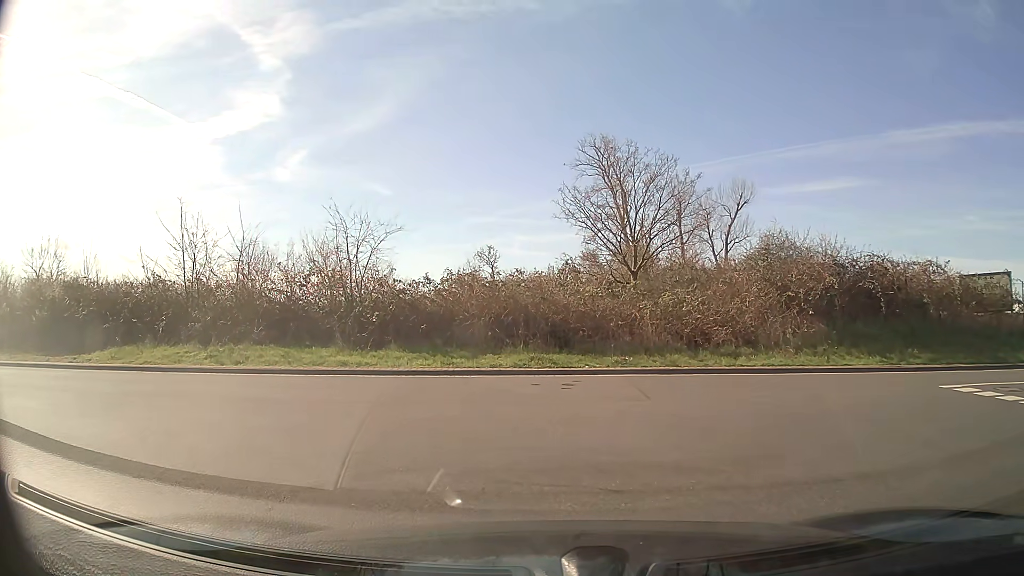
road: unclassified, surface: asphalt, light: Day
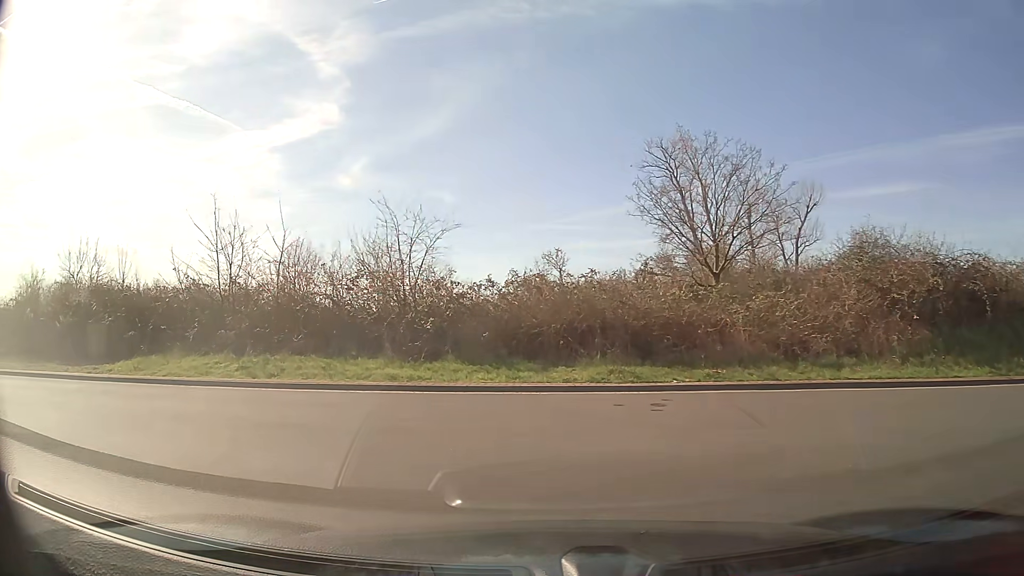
(-0.1, +2.4) m; -6°
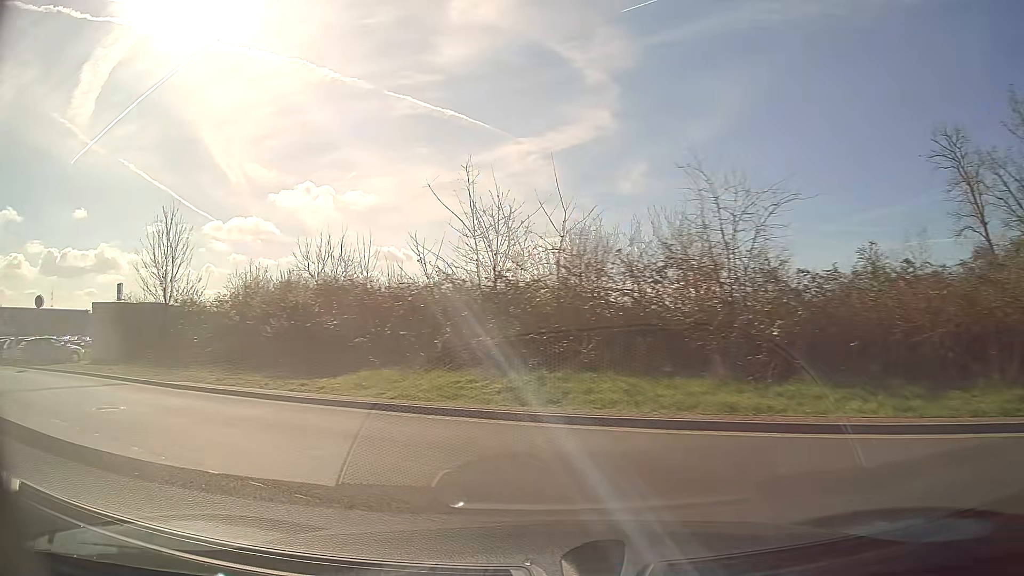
(-1.0, +4.8) m; -24°
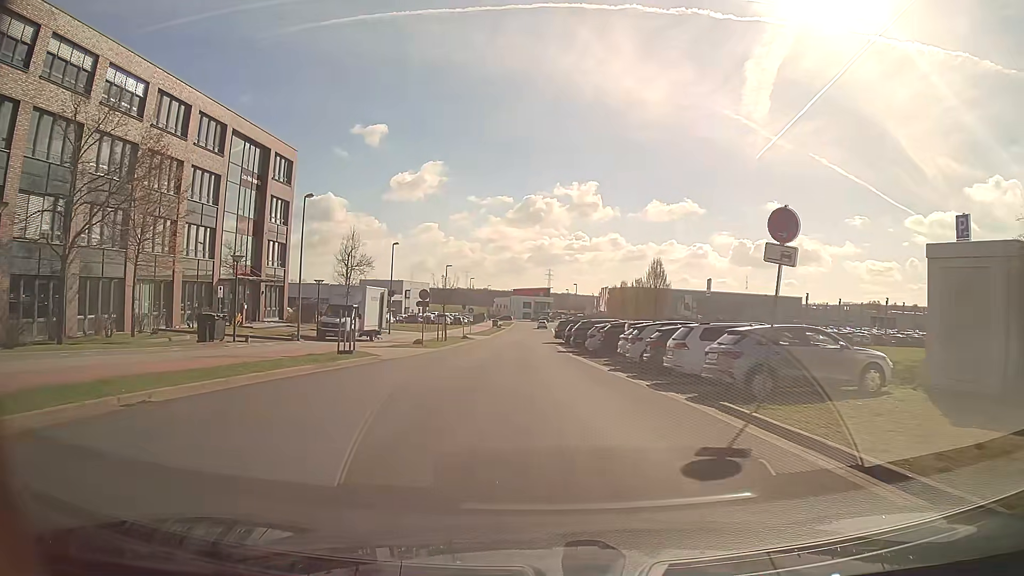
(-15.0, +16.2) m; -62°
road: tertiary
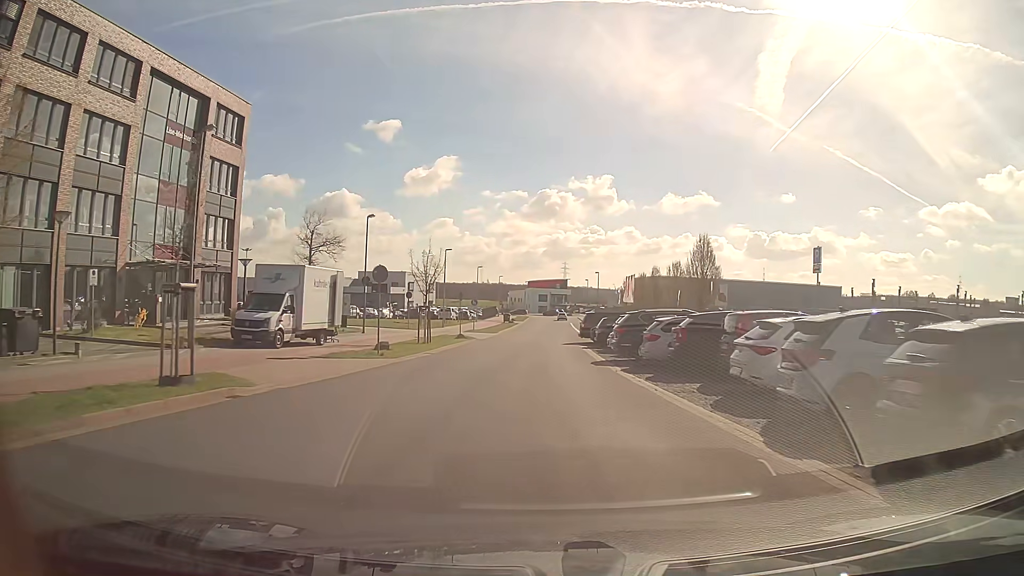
(-0.2, +13.6) m; -1°
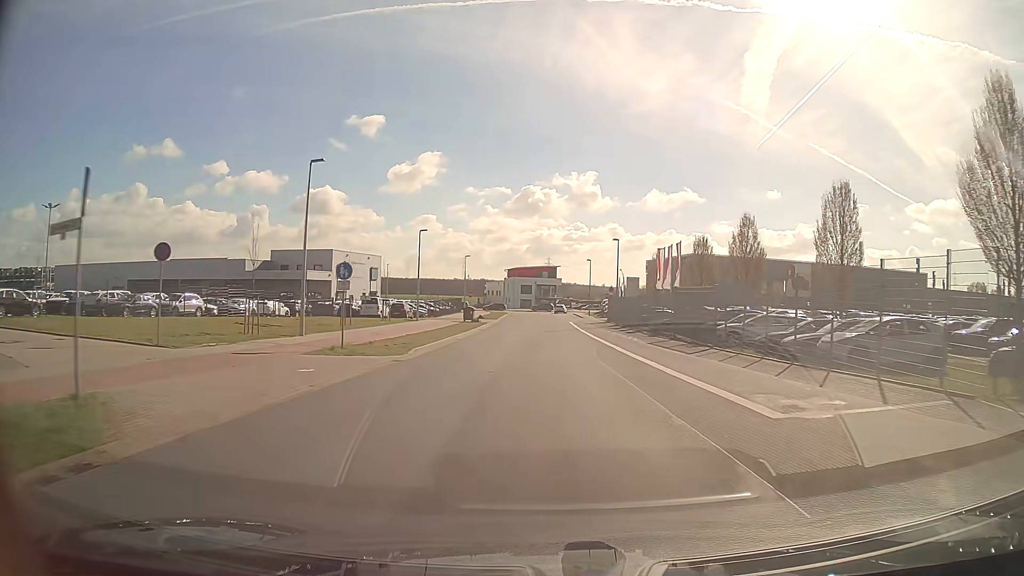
(-0.2, +38.7) m; +1°
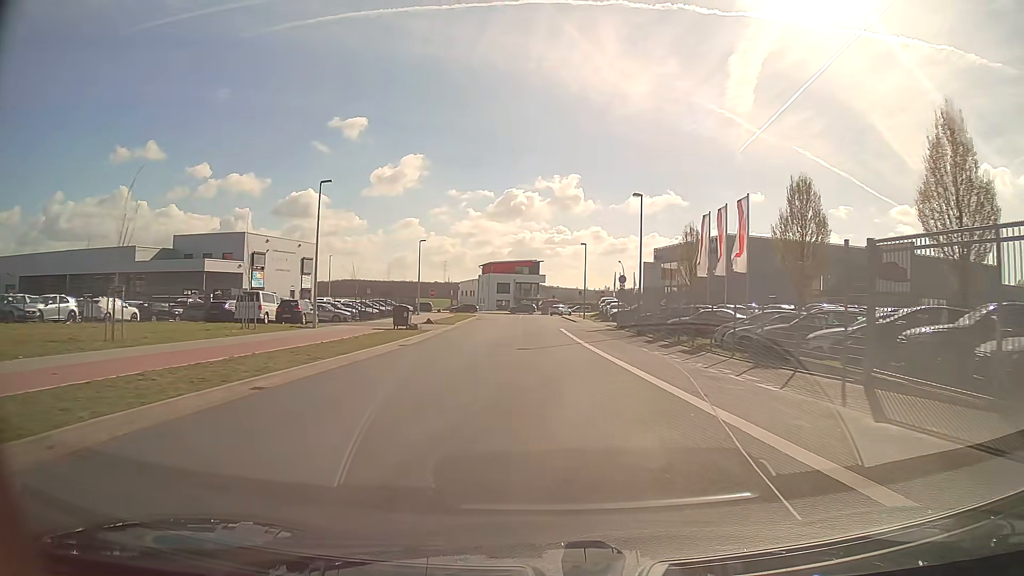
(+0.4, +23.3) m; +2°
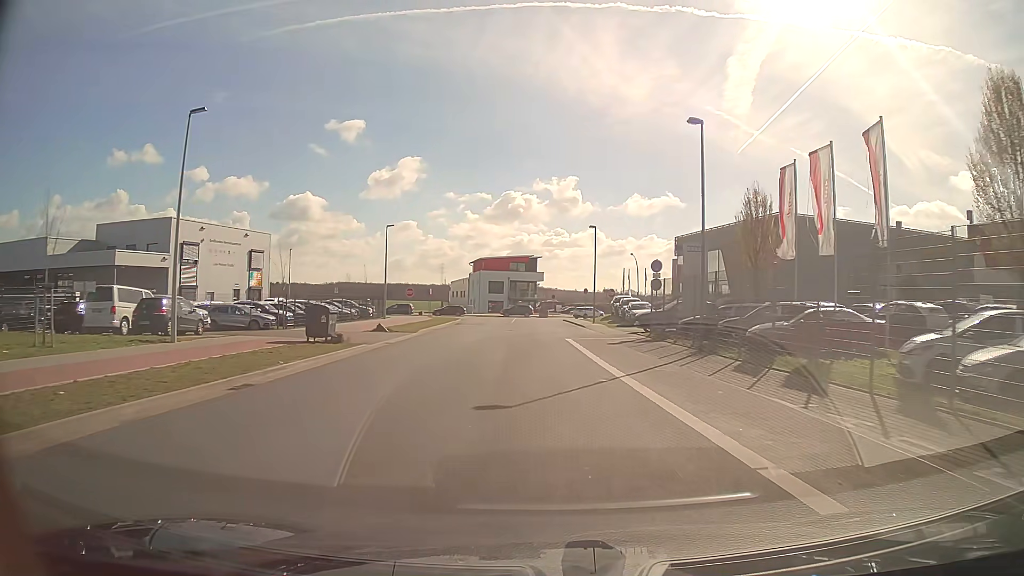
(0.0, +14.7) m; 0°
(0, +10) (0, +20) (0, +30) (0, +40) (0, +50) (0, +60) (0, +70) (+4, +79) (+11, +85) (+21, +87) m
